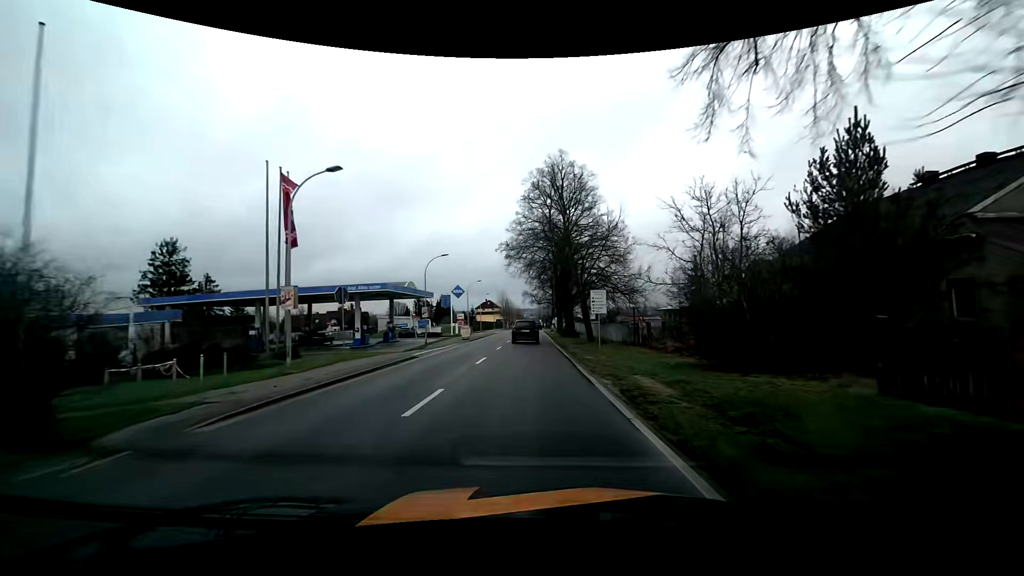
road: tertiary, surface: asphalt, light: Day
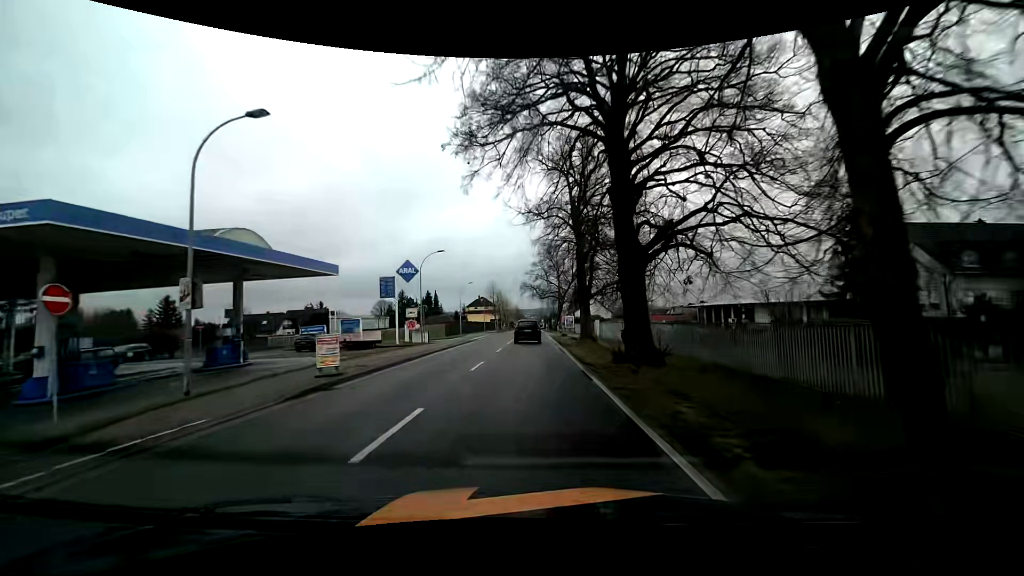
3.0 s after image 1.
(+0.1, +29.8) m; 0°
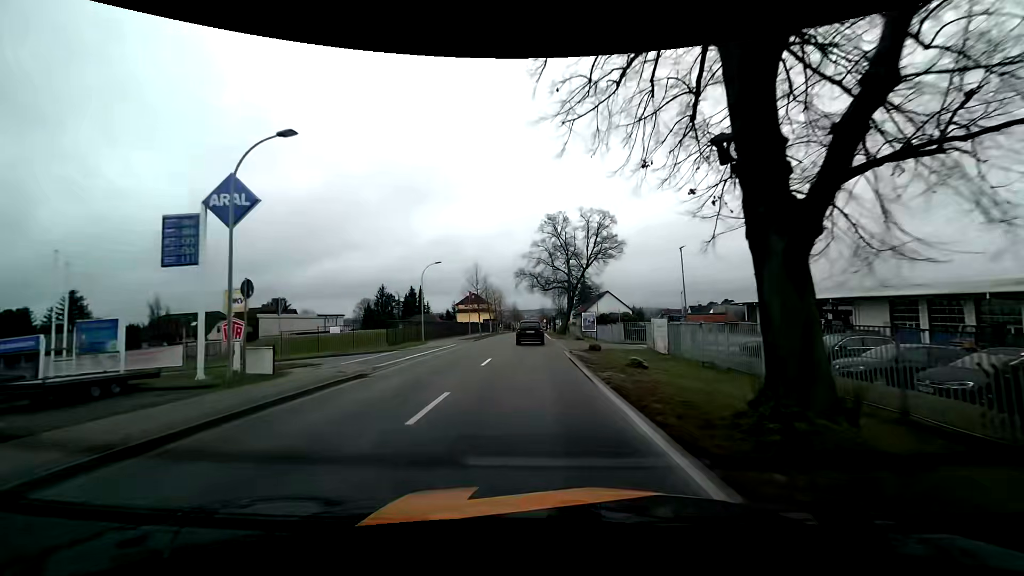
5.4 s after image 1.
(0.0, +25.5) m; 0°
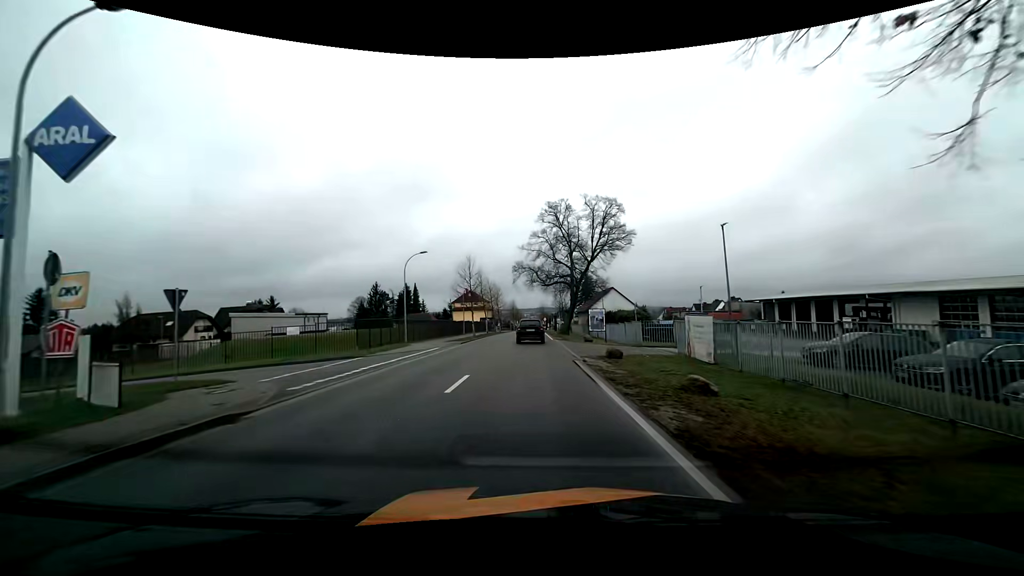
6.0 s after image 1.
(0.0, +6.4) m; 0°
(0, +10) (0, +20) (0, +30) (0, +40) (0, +50) (0, +60) (0, +70) (0, +80) (0, +90) (0, +100) m
